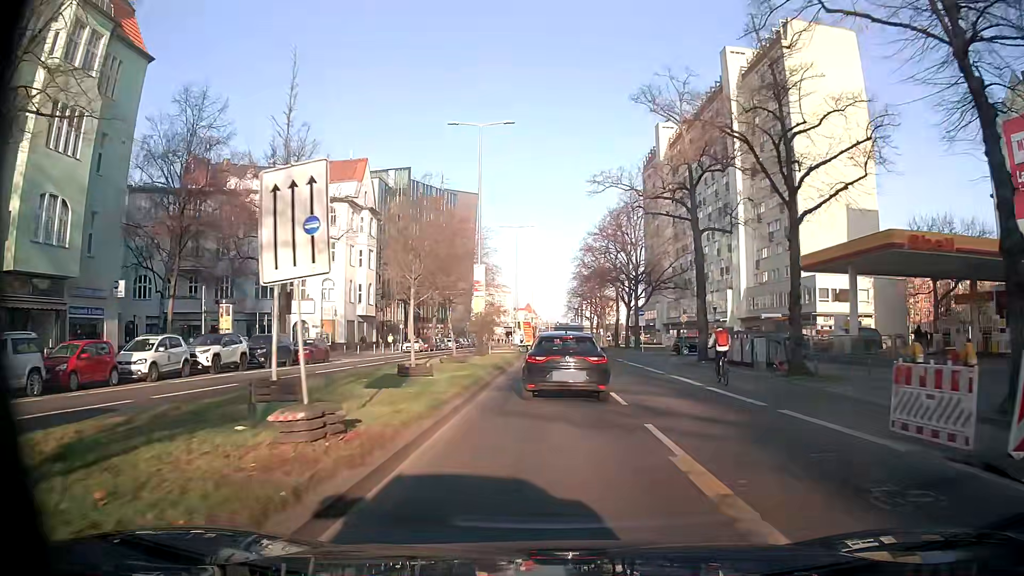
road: tertiary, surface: asphalt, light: Day
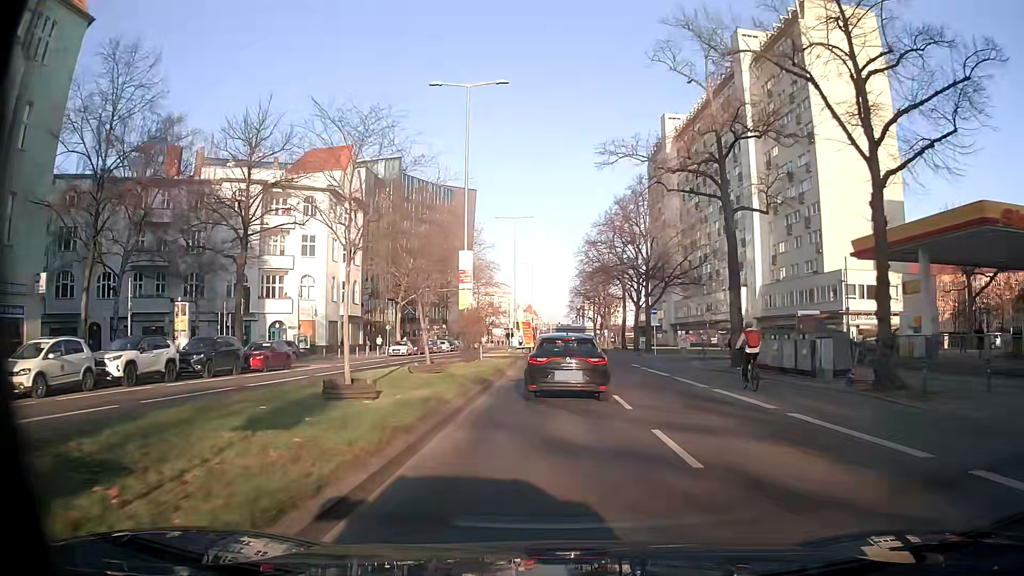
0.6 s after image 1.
(0.0, +6.6) m; 0°
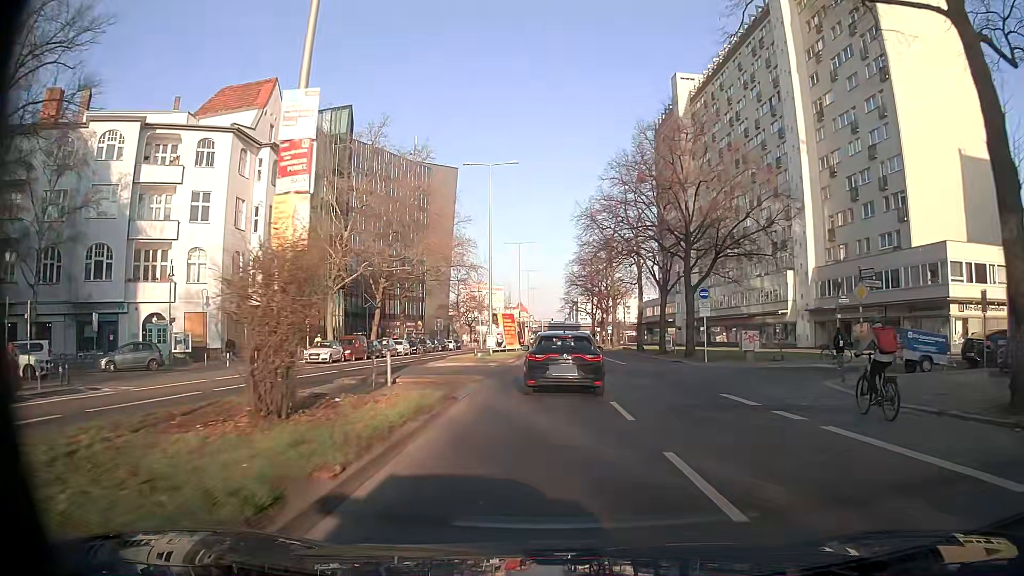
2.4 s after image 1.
(0.0, +20.3) m; 0°
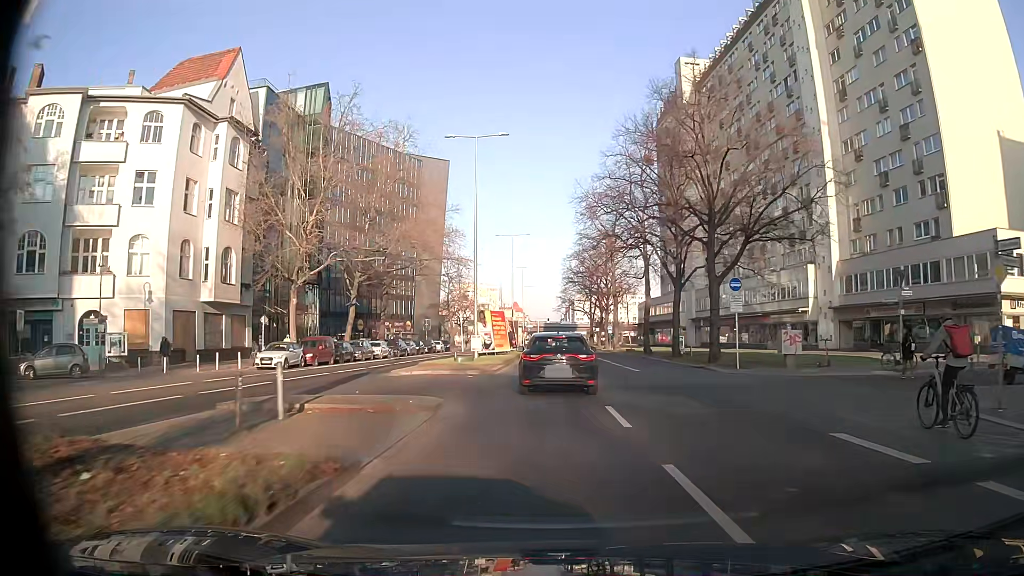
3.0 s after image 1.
(0.0, +6.8) m; 0°
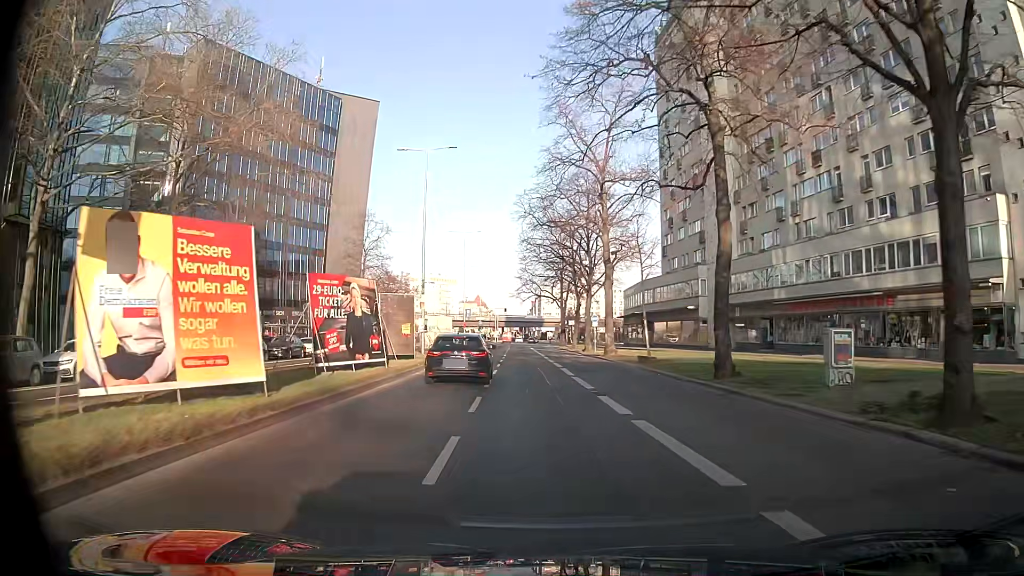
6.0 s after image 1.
(+1.8, +34.1) m; +3°
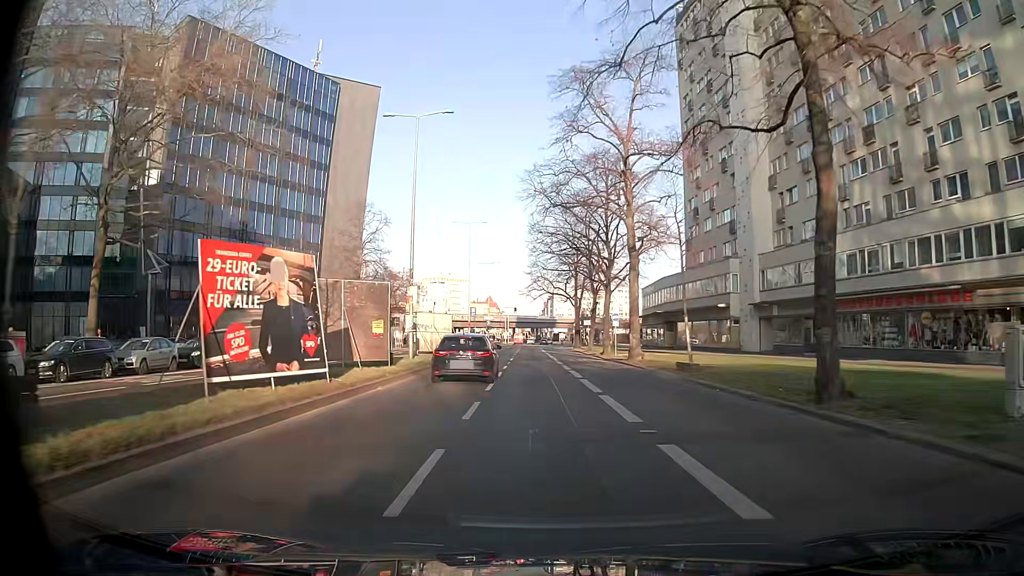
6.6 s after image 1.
(-0.1, +7.2) m; -1°
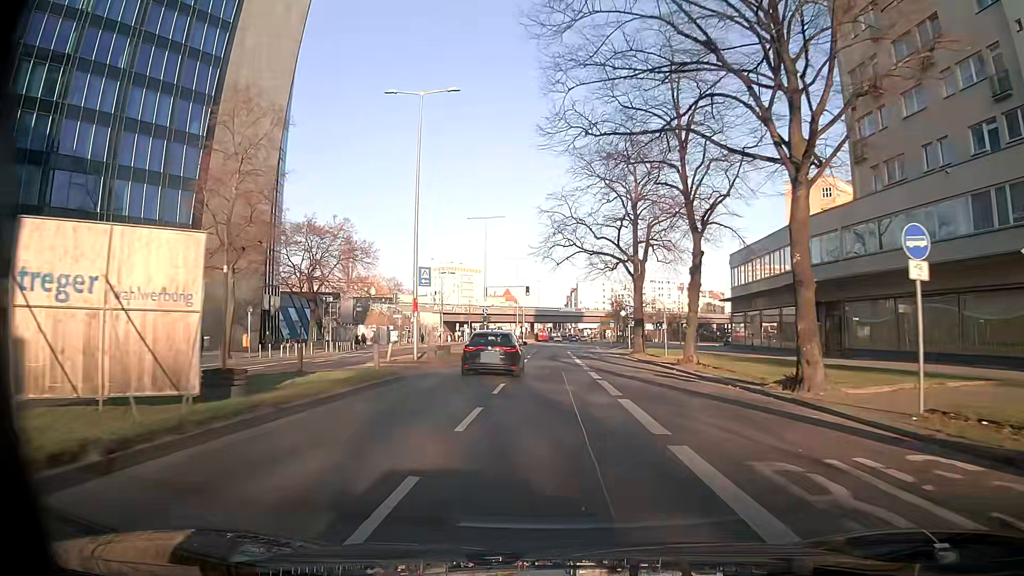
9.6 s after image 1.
(-1.0, +38.0) m; -2°
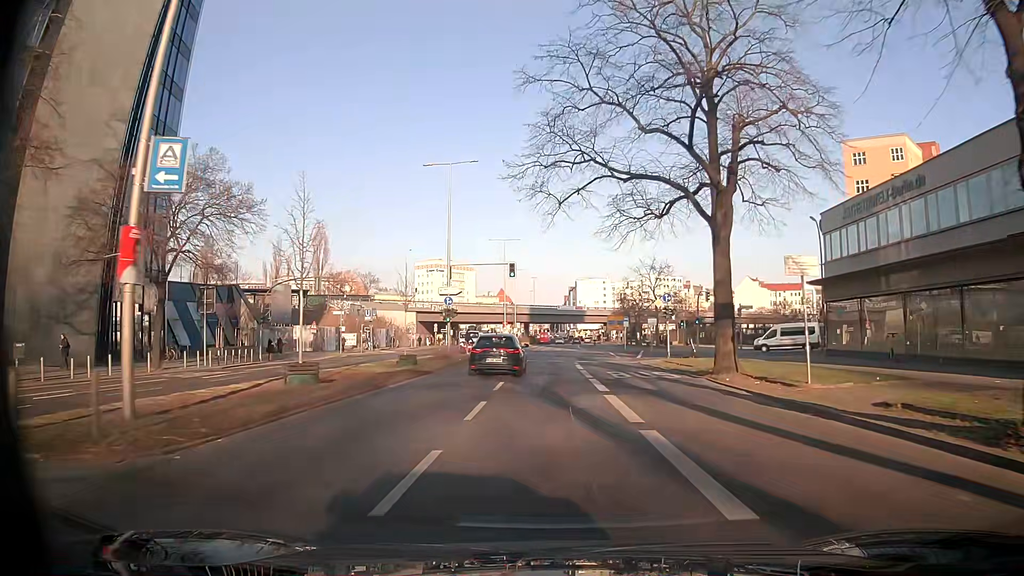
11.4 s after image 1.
(+0.2, +22.3) m; +1°
(0, +10) (0, +20) (0, +30) (0, +40) (0, +50) (+1, +60) (+1, +70) (+2, +80) (+2, +90) (+2, +100) m
